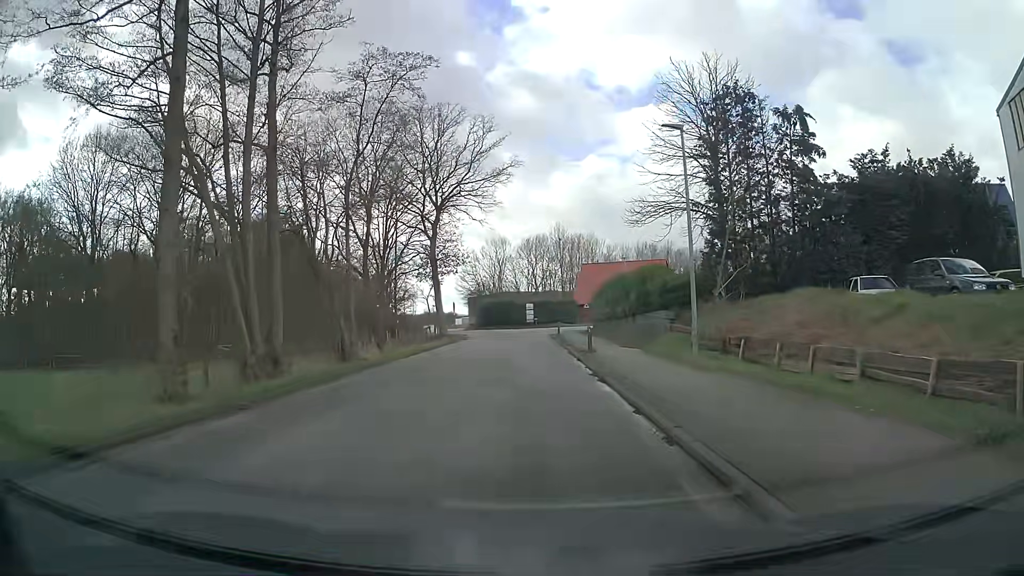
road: residential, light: Day
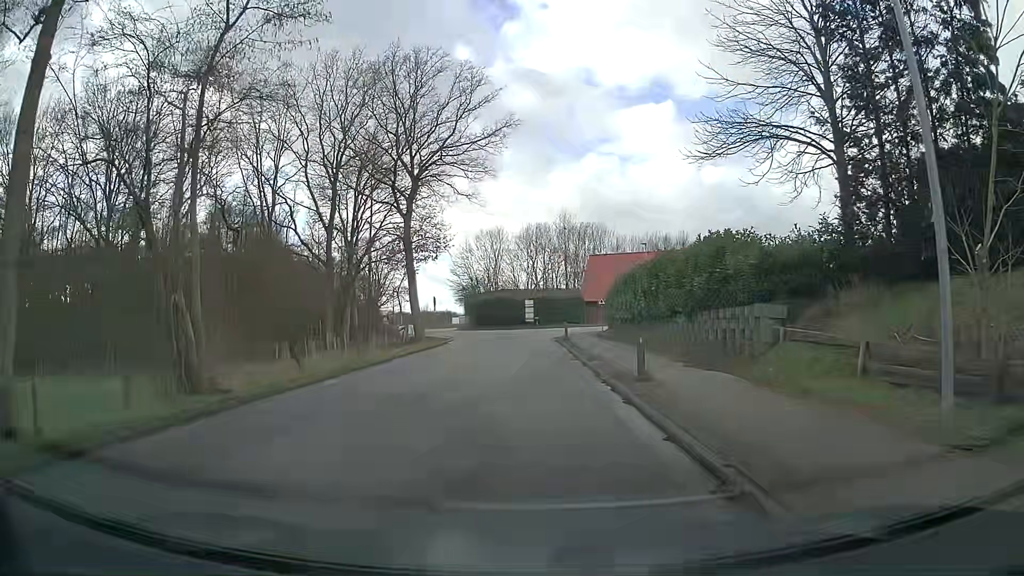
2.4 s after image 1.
(+0.1, +11.2) m; +1°
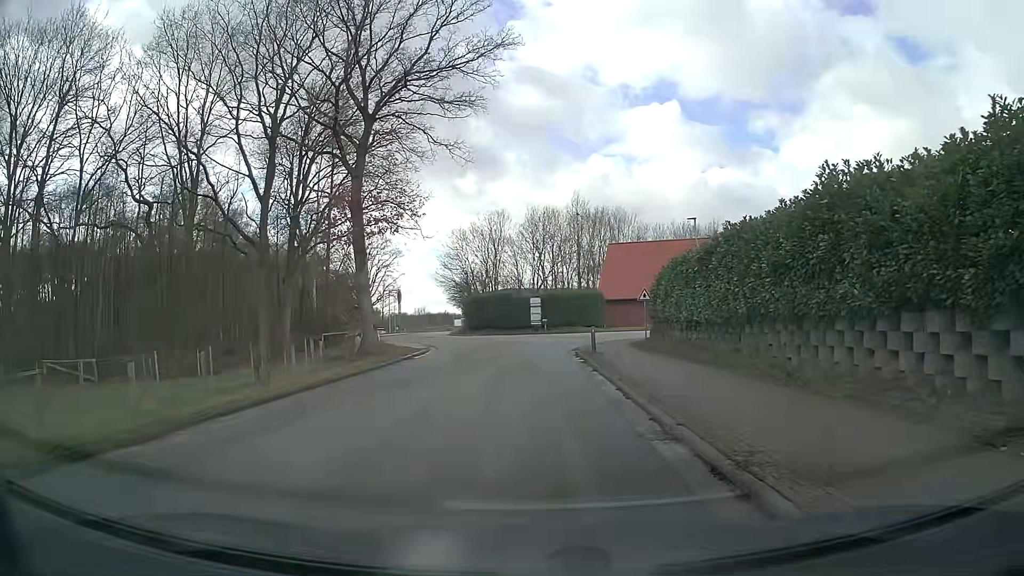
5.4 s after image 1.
(-0.2, +13.8) m; -2°
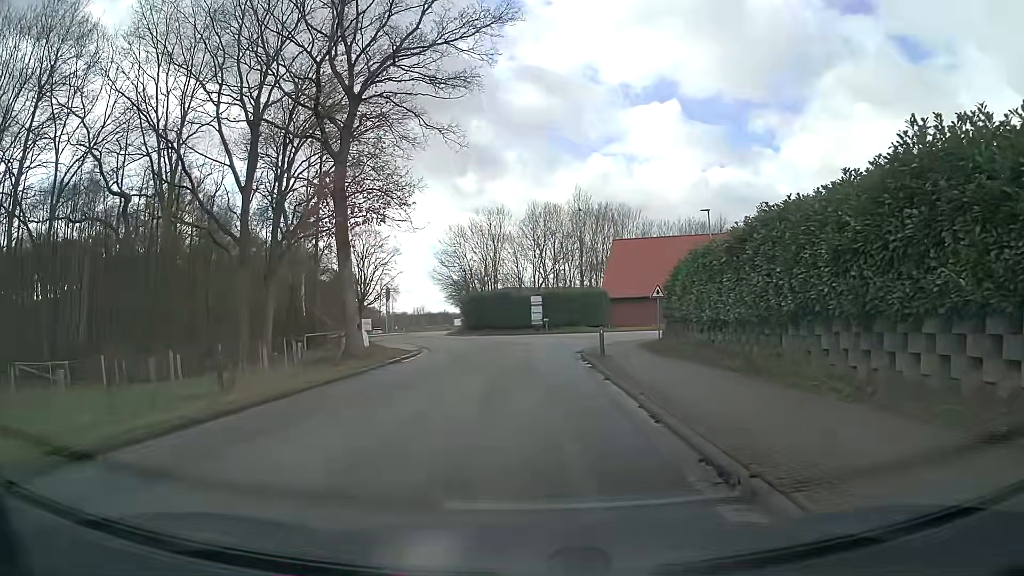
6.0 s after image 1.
(+0.1, +2.7) m; +1°
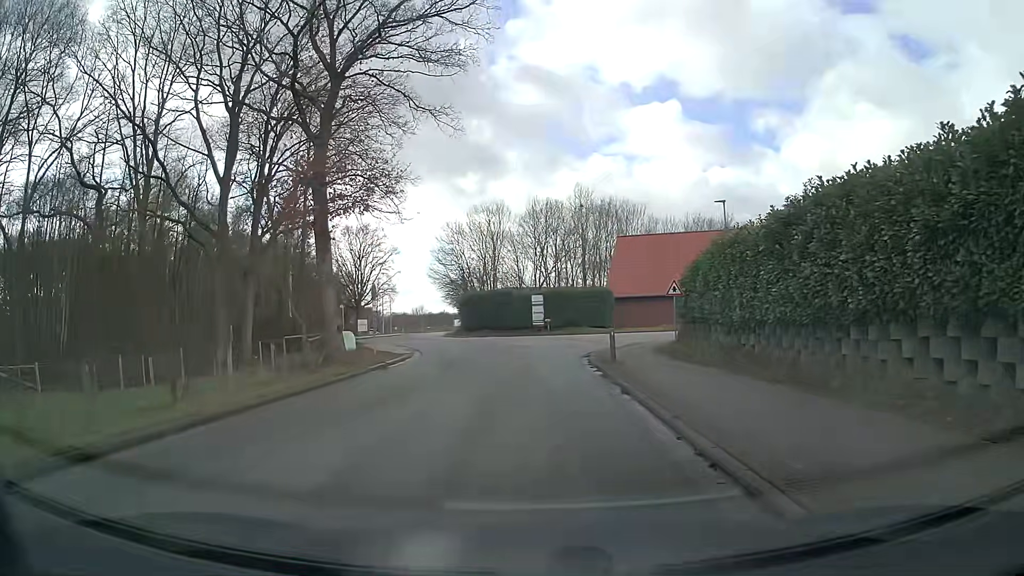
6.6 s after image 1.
(0.0, +2.7) m; +2°
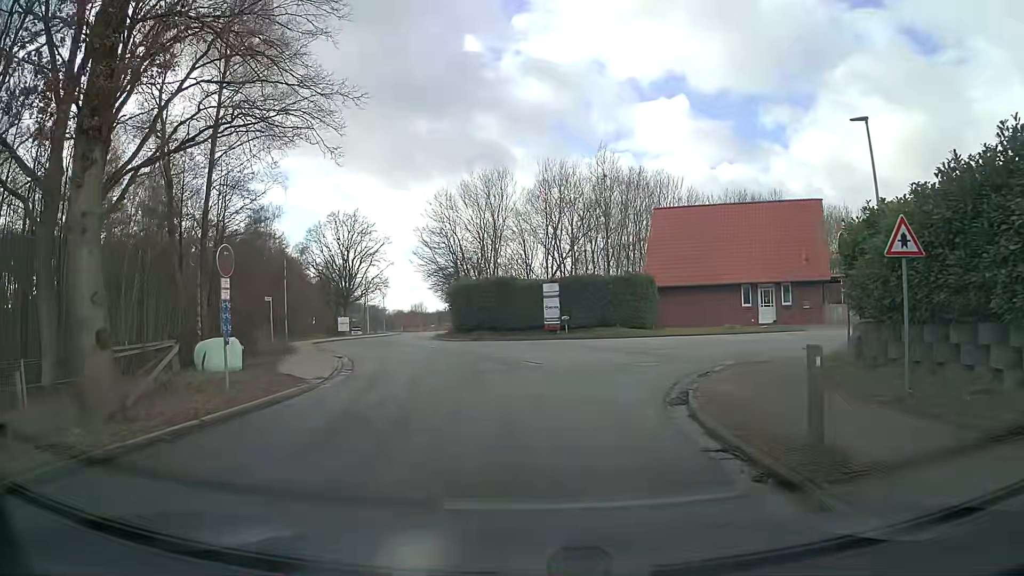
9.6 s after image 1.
(-0.4, +13.7) m; -2°
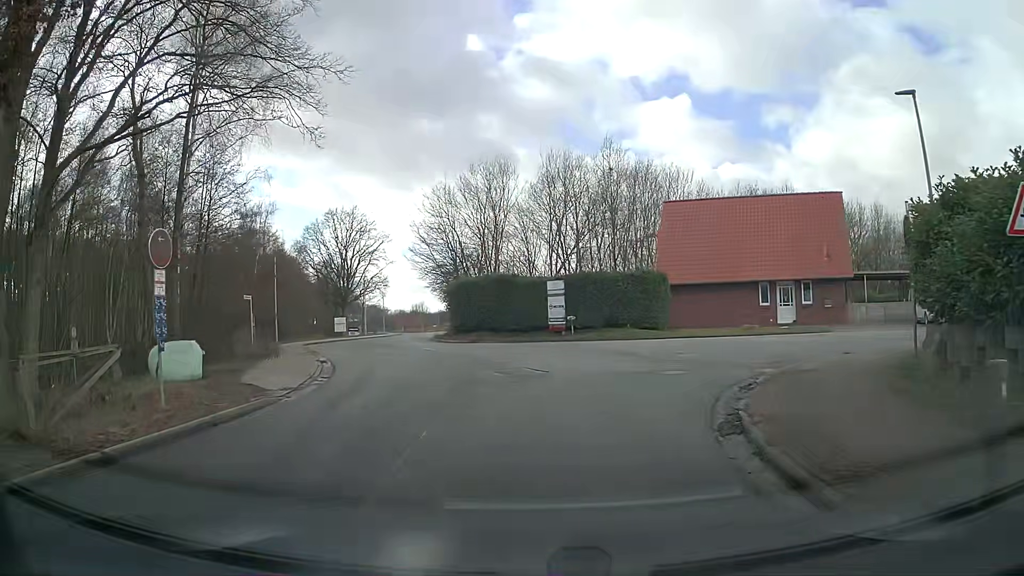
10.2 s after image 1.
(0.0, +2.6) m; 0°
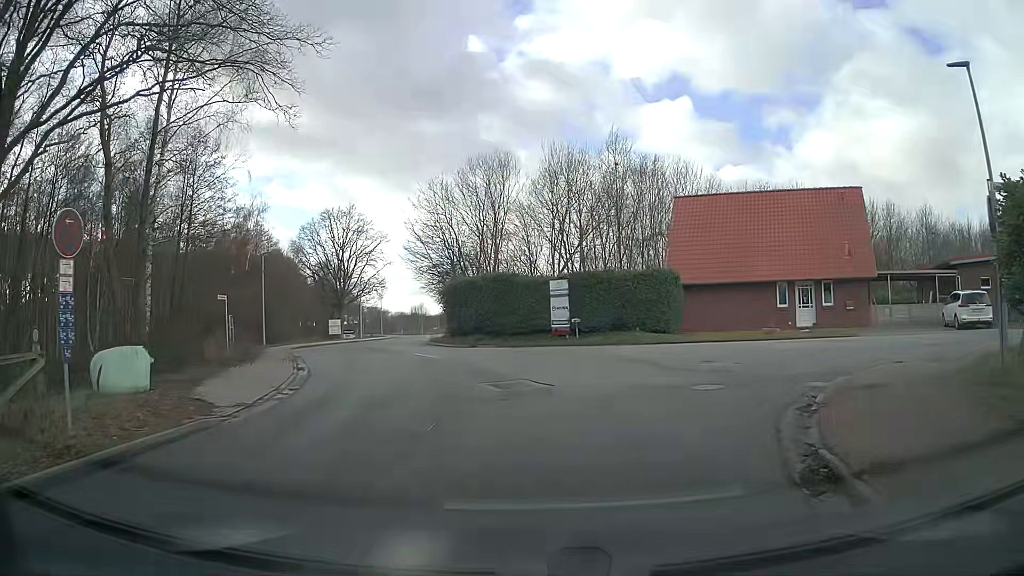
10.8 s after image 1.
(0.0, +2.5) m; -1°
